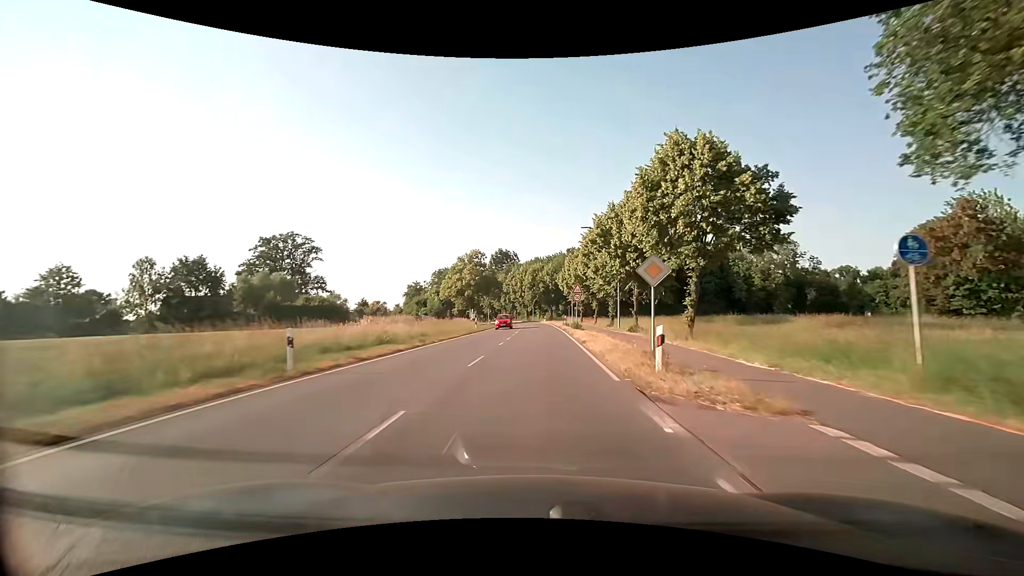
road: secondary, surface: asphalt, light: Day
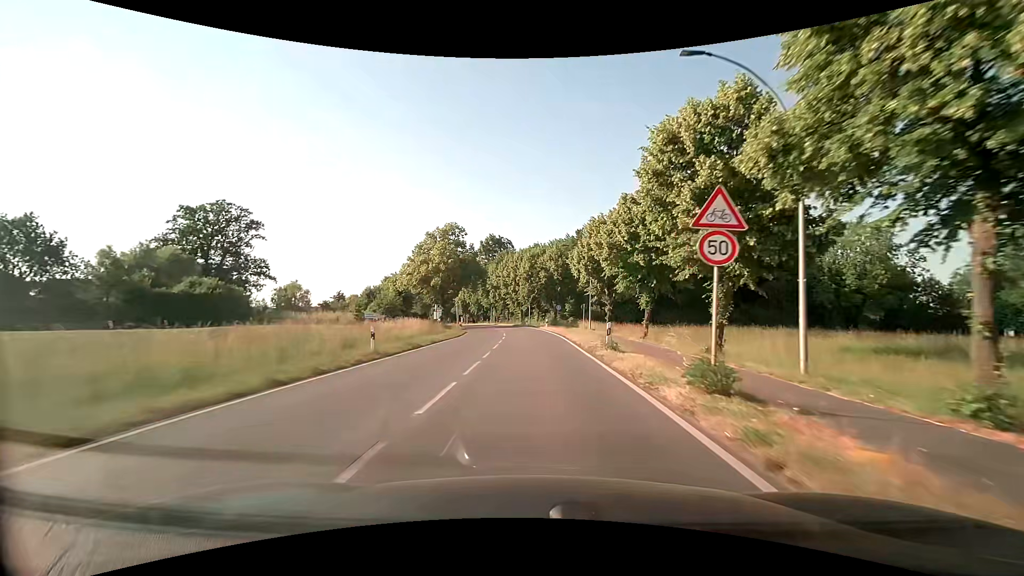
(+0.2, +29.1) m; 0°
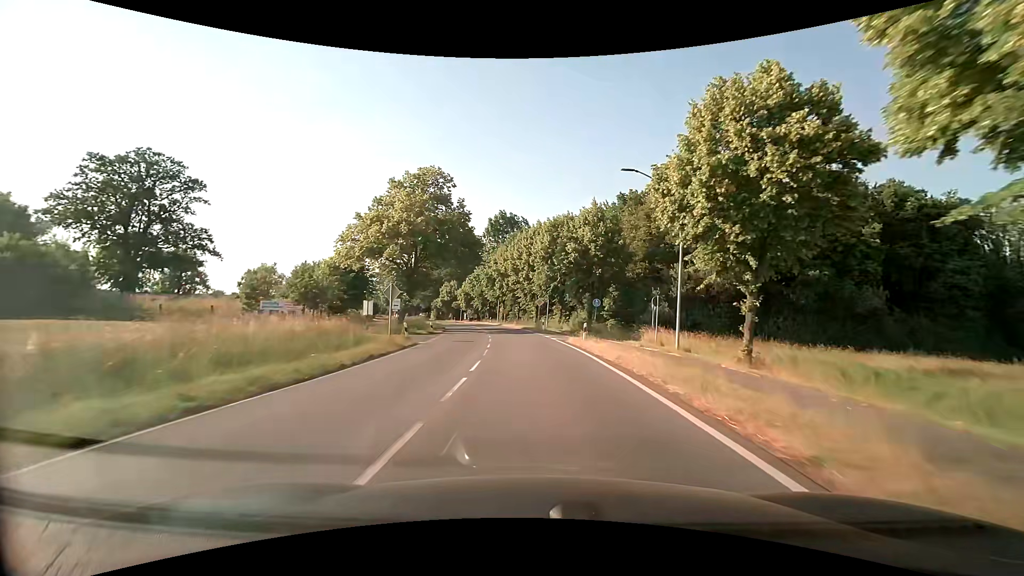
(-0.3, +26.4) m; -2°
(0, +10) (0, +20) (-1, +30) (-2, +40) (-3, +50) (-5, +60) (-7, +69) (-9, +79) (-12, +89) (-15, +99) m
